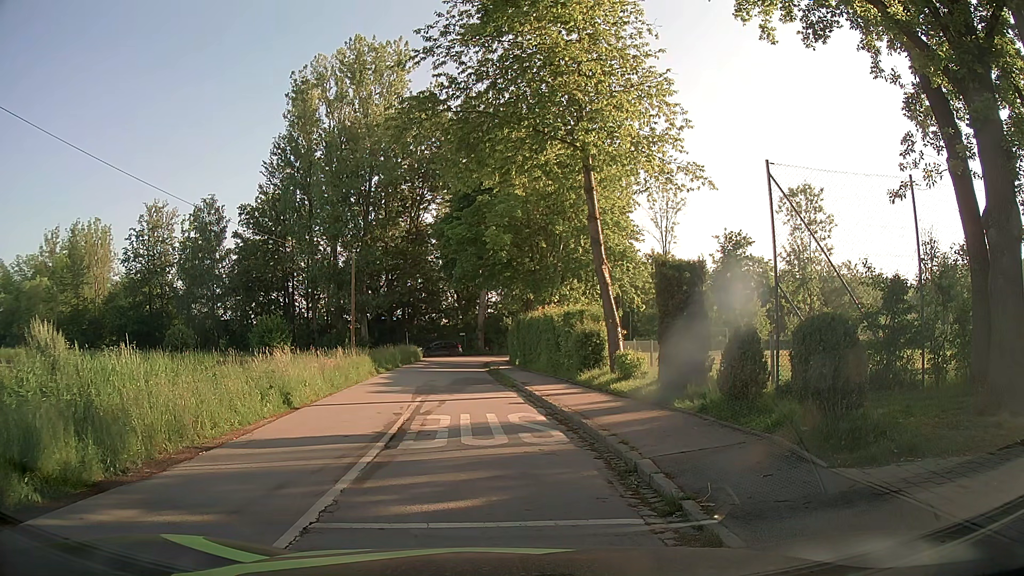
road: residential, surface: asphalt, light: Day
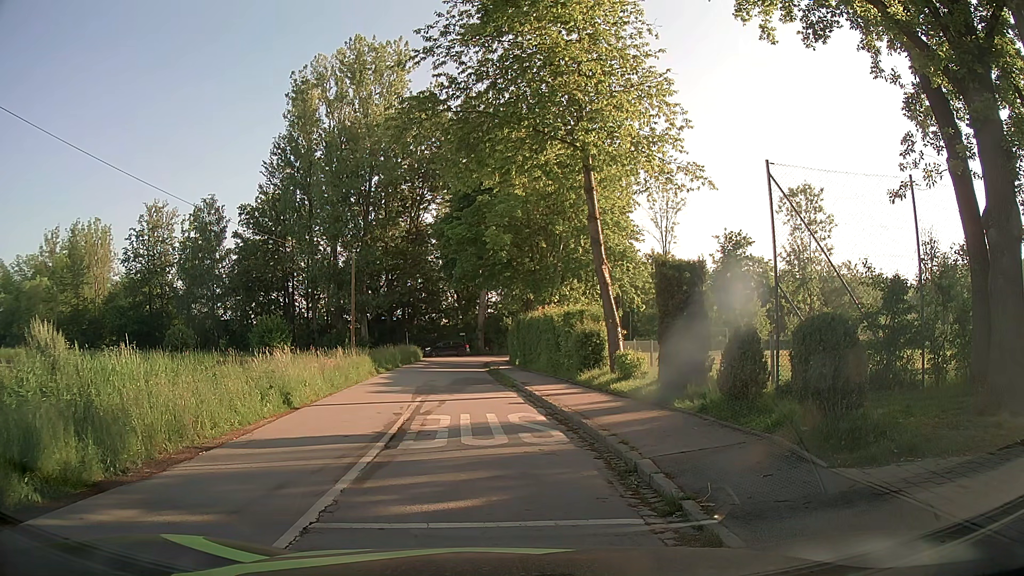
(0.0, 0.0) m; 0°
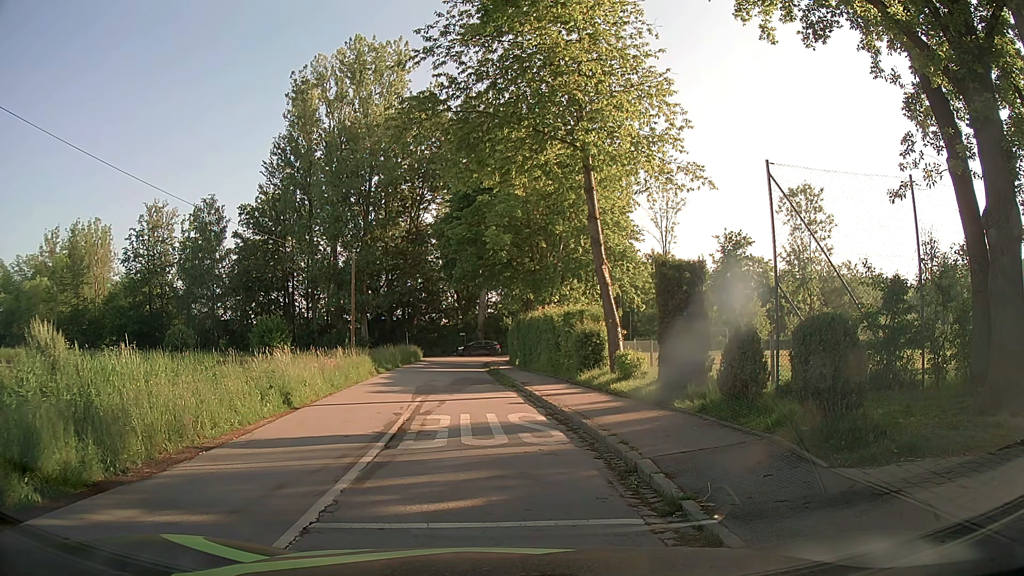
(0.0, 0.0) m; 0°
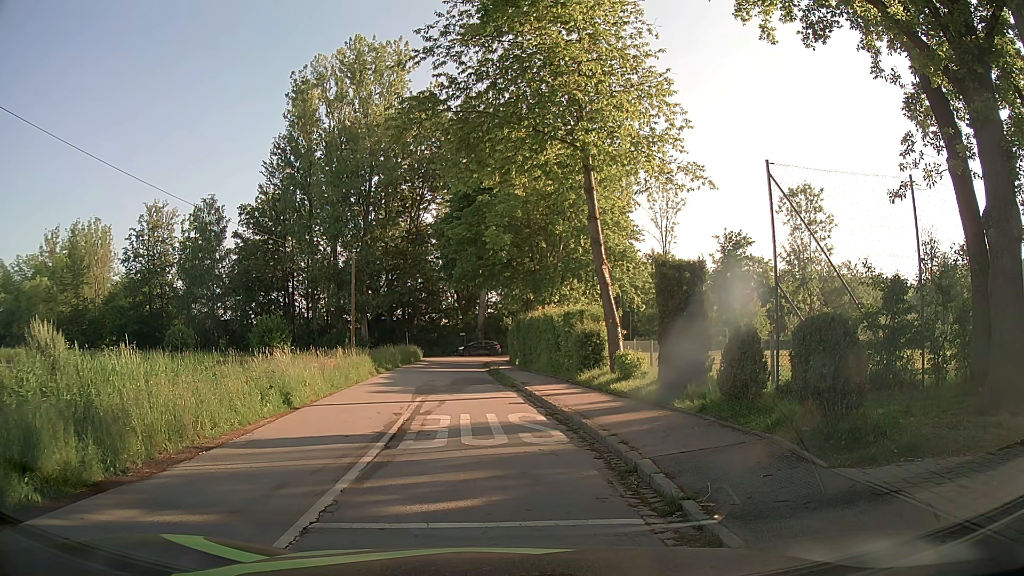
(0.0, 0.0) m; 0°
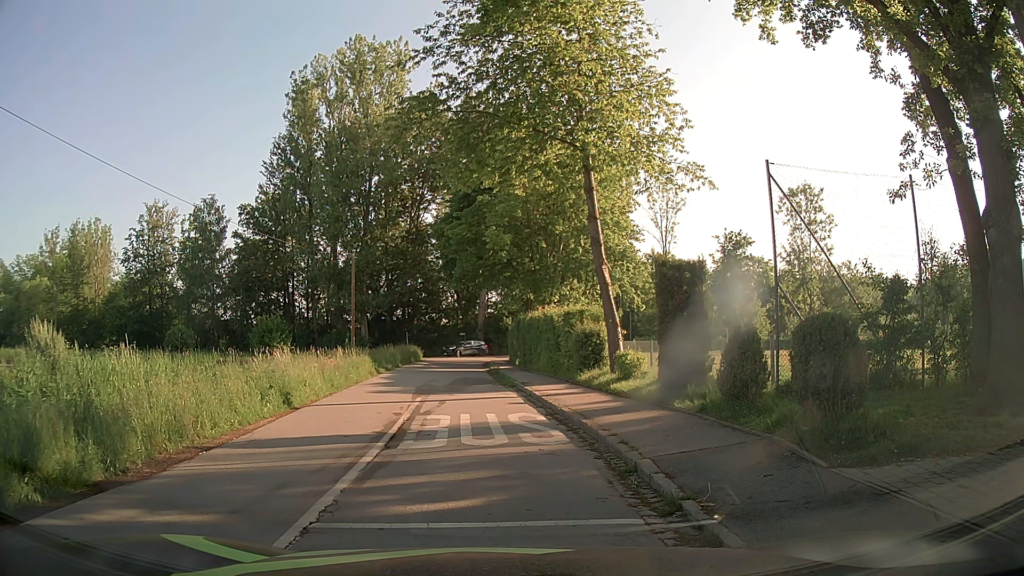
(0.0, 0.0) m; 0°
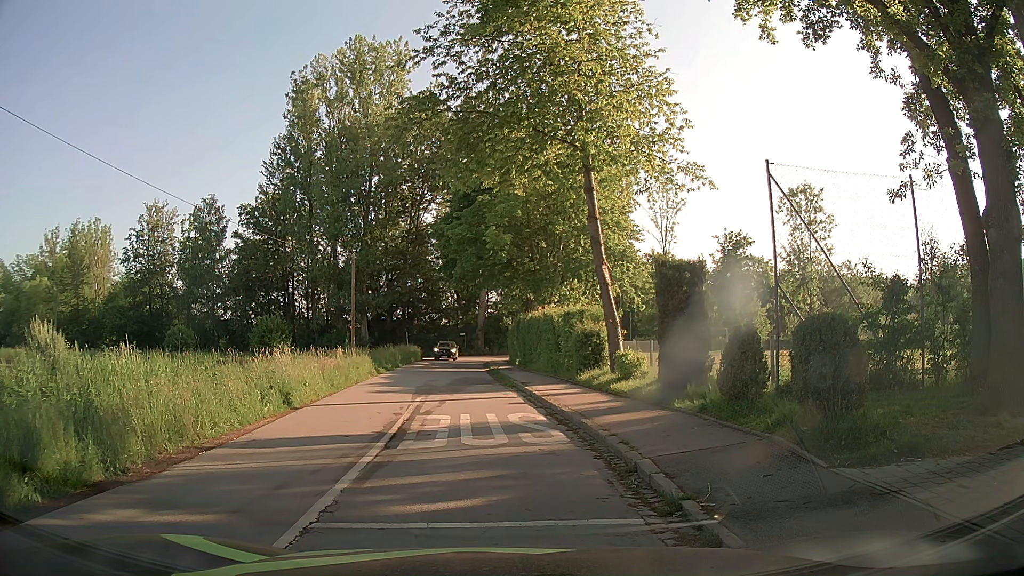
(0.0, 0.0) m; 0°
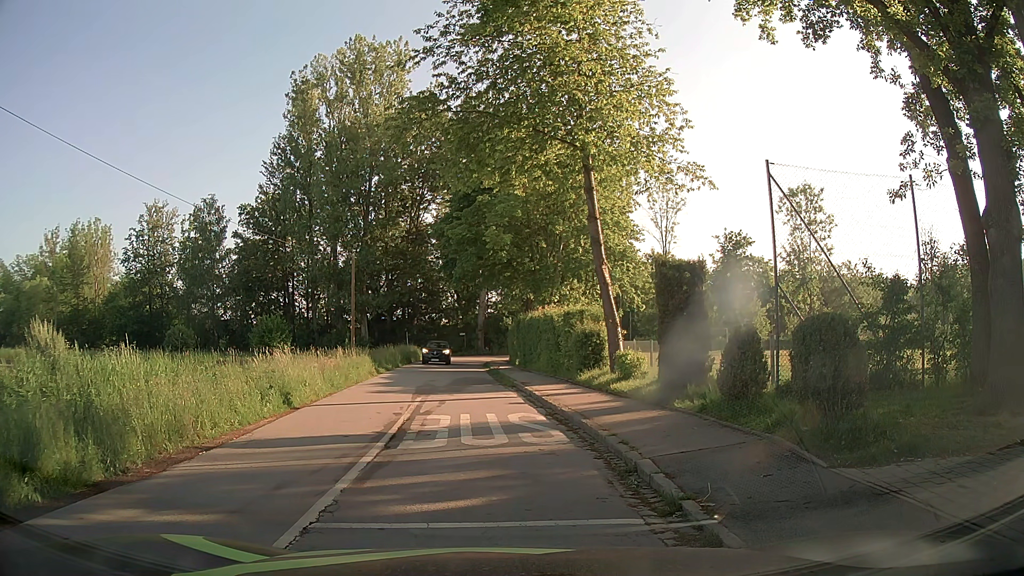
(0.0, 0.0) m; 0°
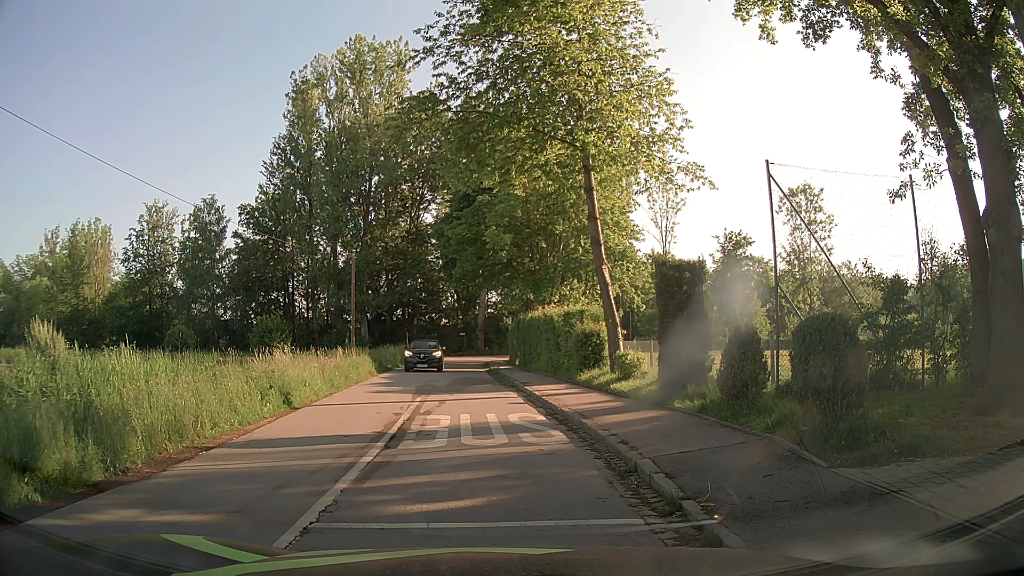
(0.0, 0.0) m; 0°
